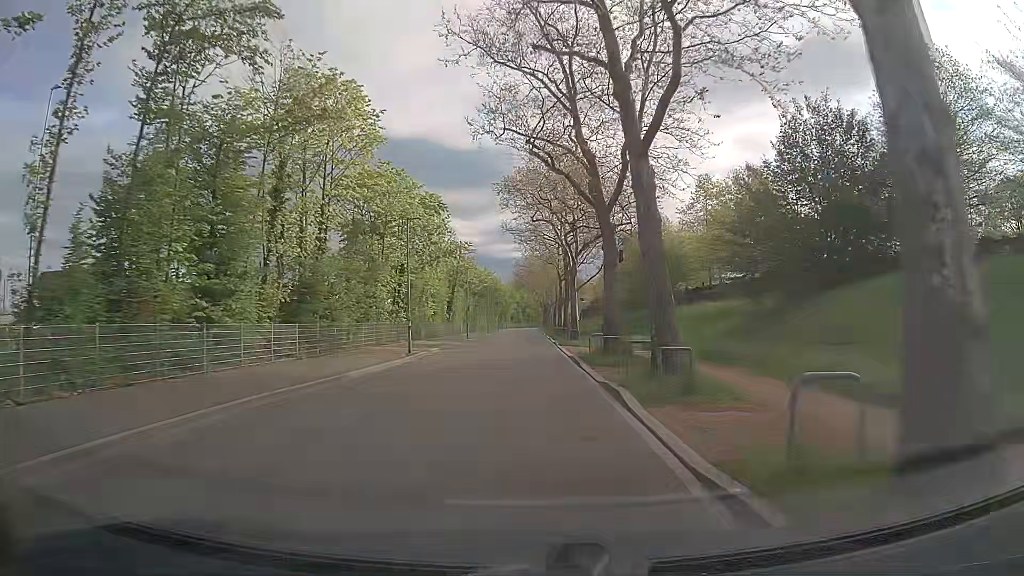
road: tertiary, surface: asphalt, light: Day
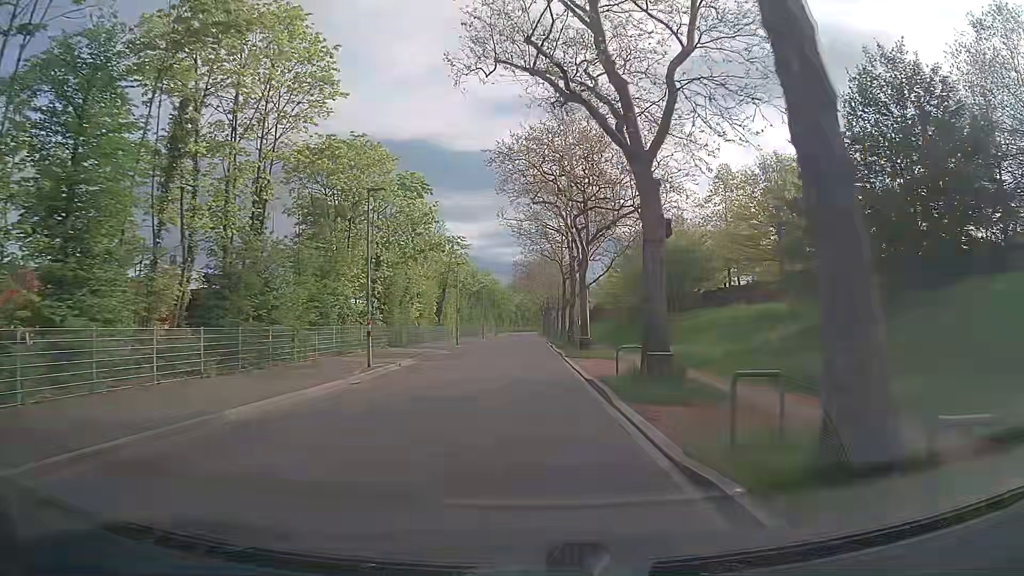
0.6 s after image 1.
(0.0, +7.6) m; 0°
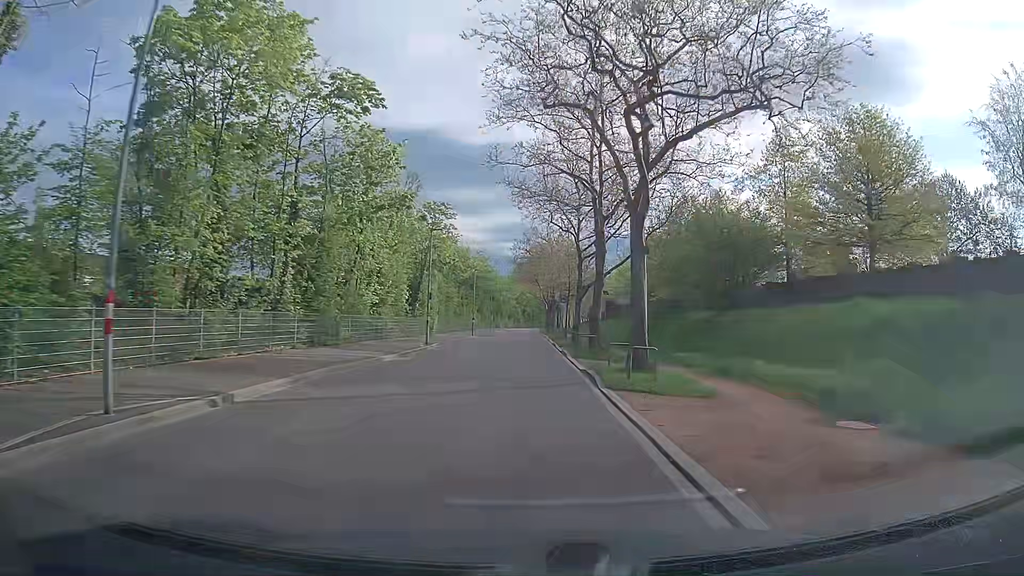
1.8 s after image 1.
(0.0, +15.1) m; -2°
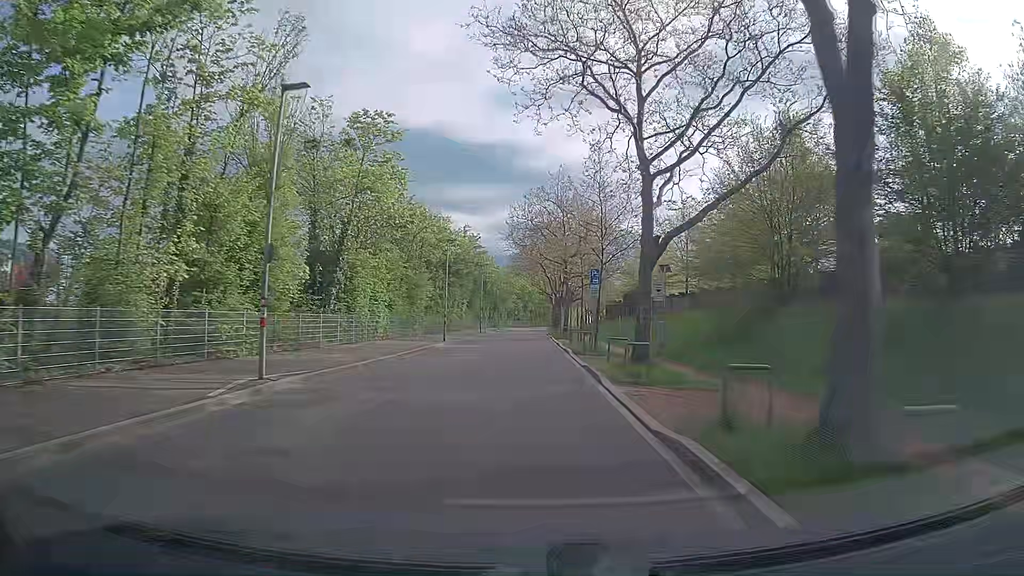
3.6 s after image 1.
(+0.7, +22.6) m; +1°
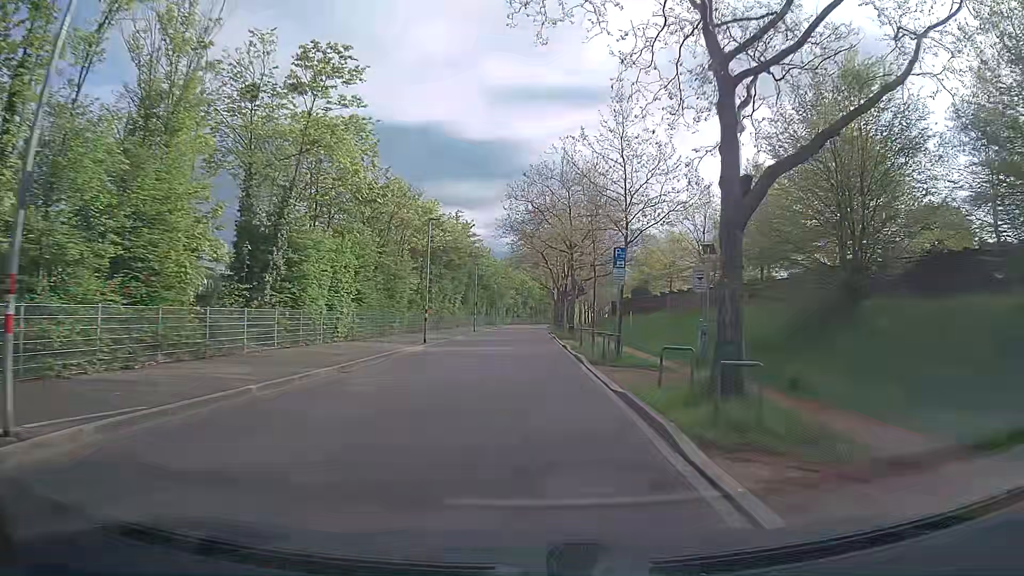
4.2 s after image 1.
(+0.1, +7.5) m; +1°
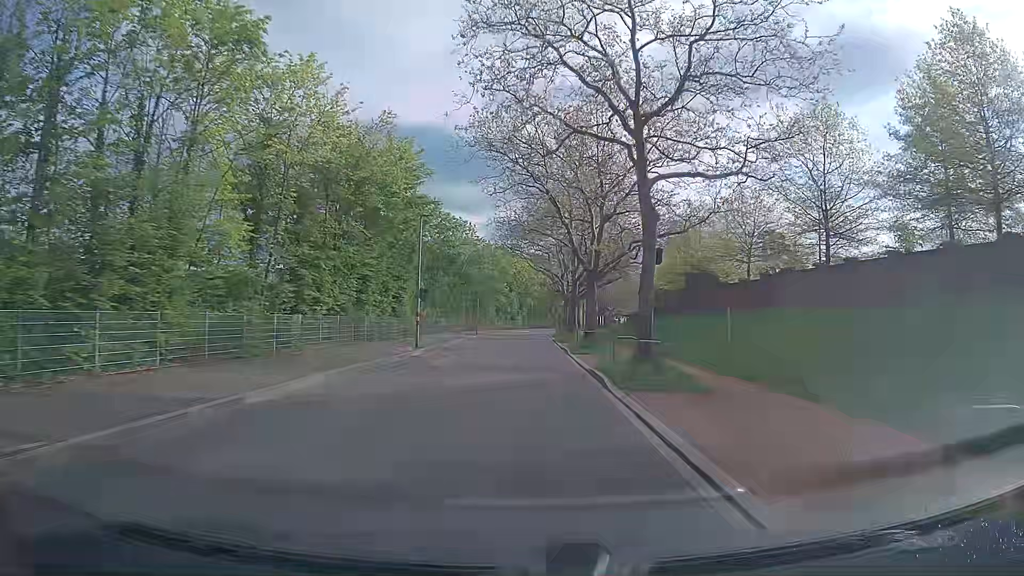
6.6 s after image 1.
(0.0, +30.2) m; 0°
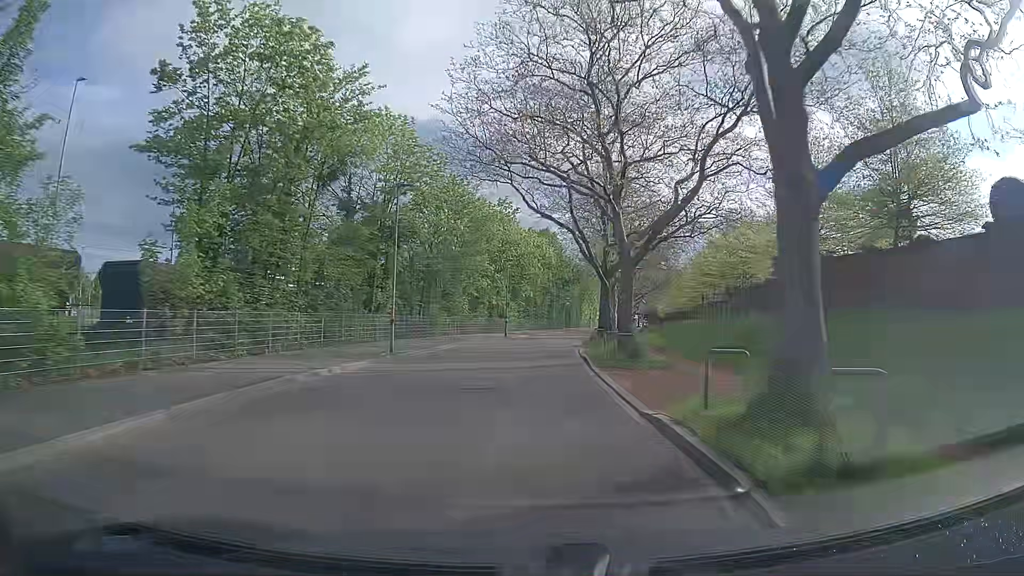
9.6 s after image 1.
(+0.1, +38.3) m; 0°
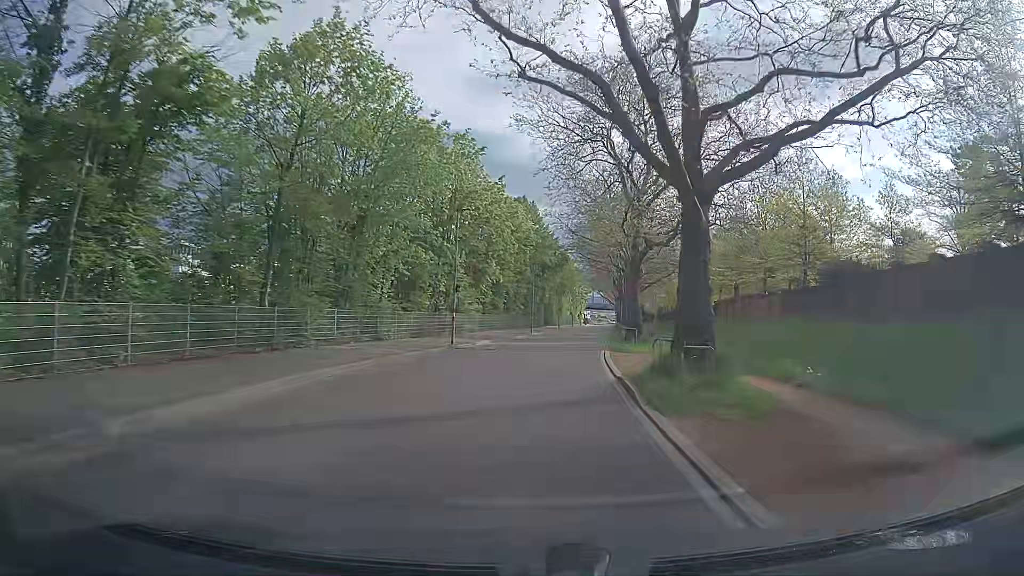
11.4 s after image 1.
(+0.3, +23.1) m; +2°
(0, +10) (+1, +20) (+2, +30) (+3, +40) (+4, +50) (+5, +60) (+6, +70) (+7, +80) (+9, +90) (+10, +99) m
